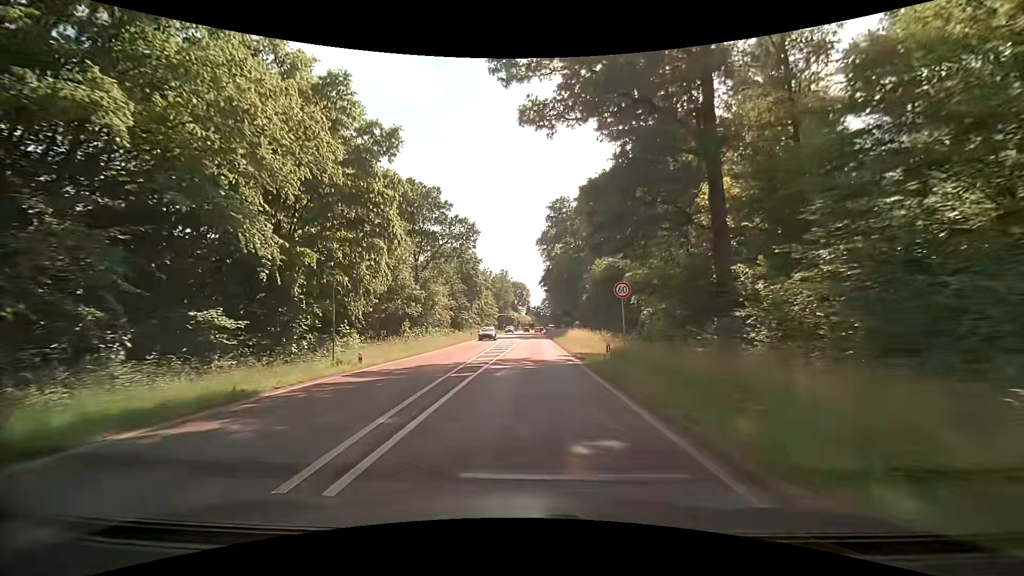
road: secondary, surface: asphalt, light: Day
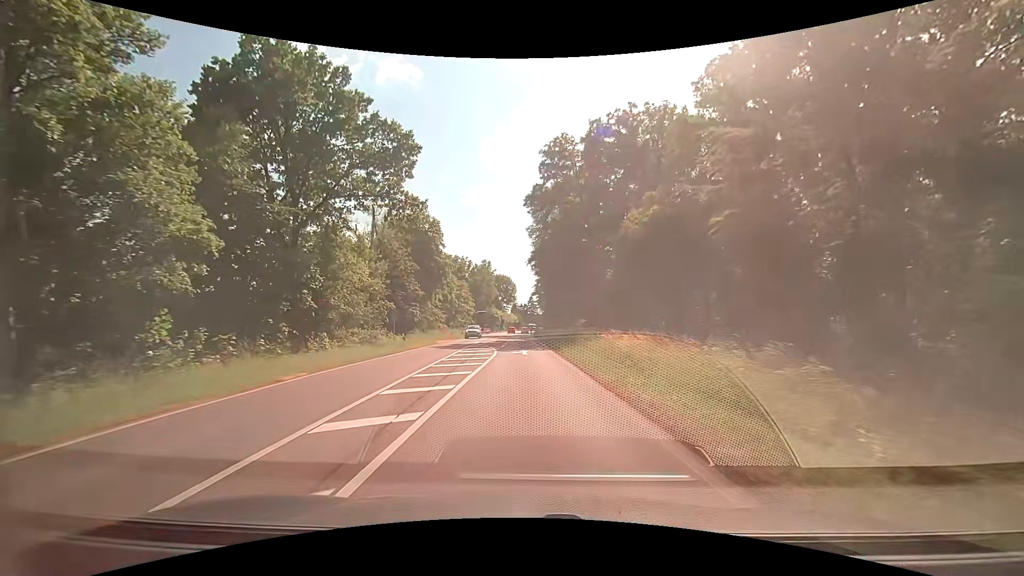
(+0.5, +28.6) m; +3°
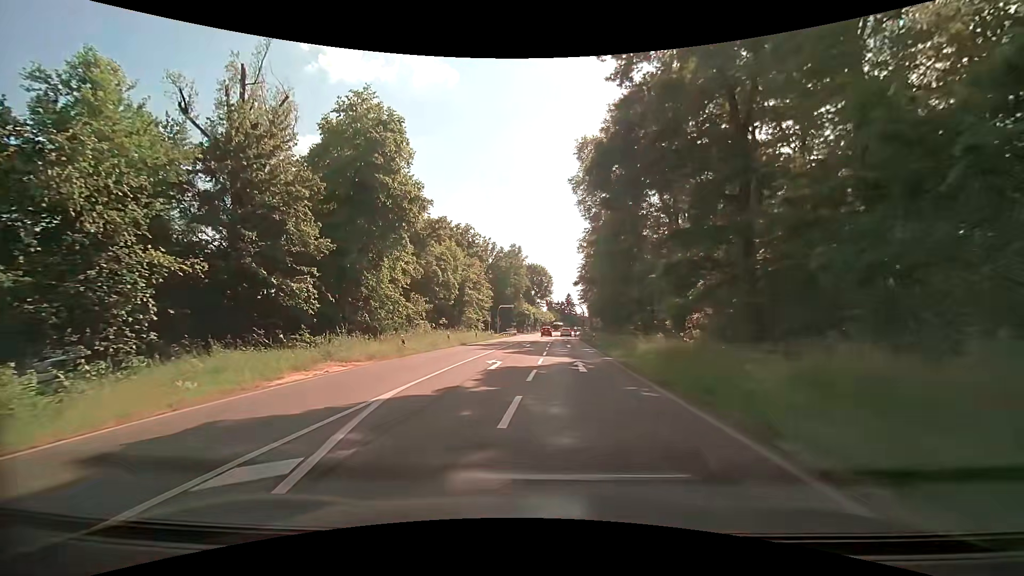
(-1.1, +34.3) m; -5°
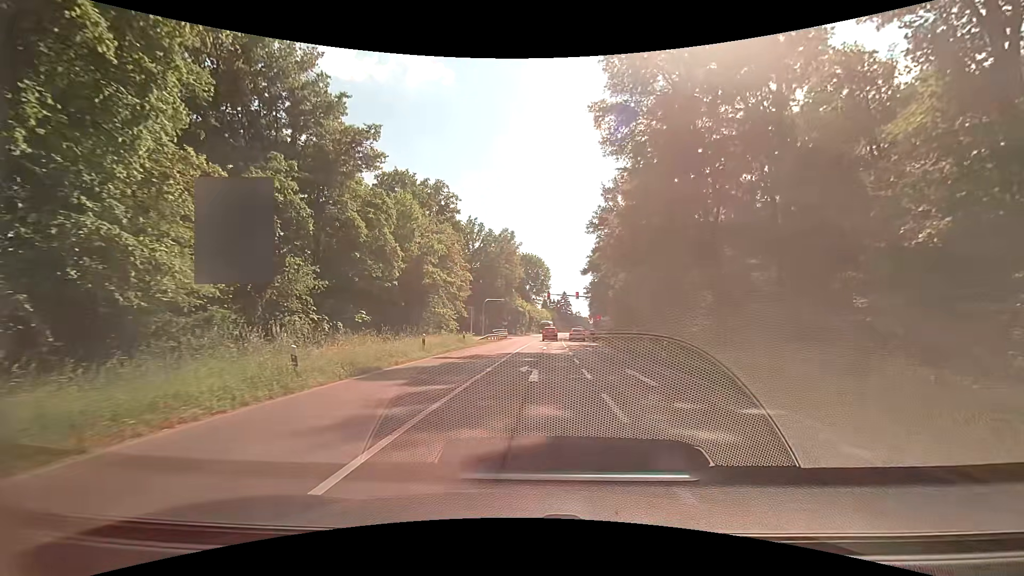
(-0.2, +23.1) m; 0°
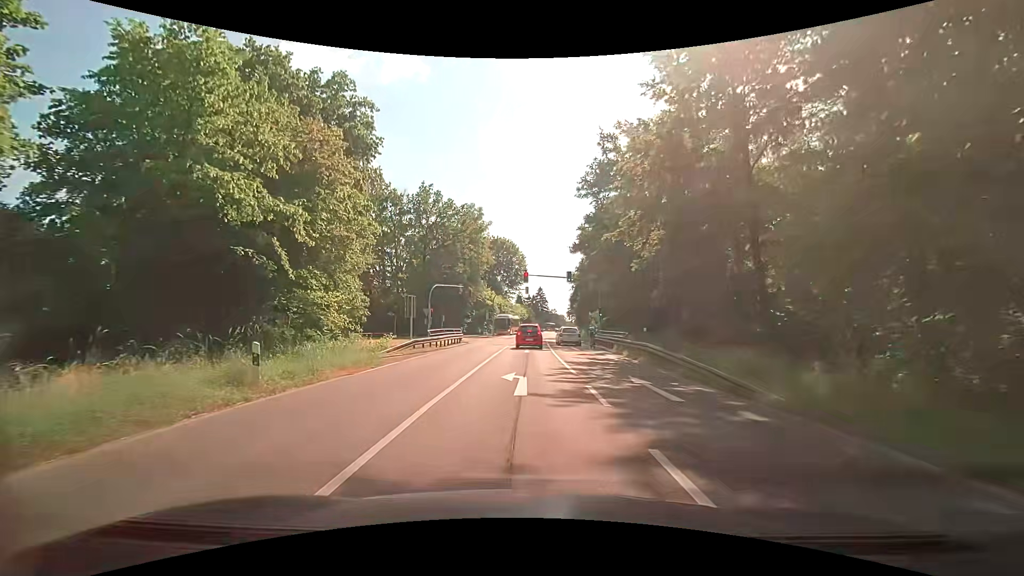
(+1.0, +22.5) m; +4°
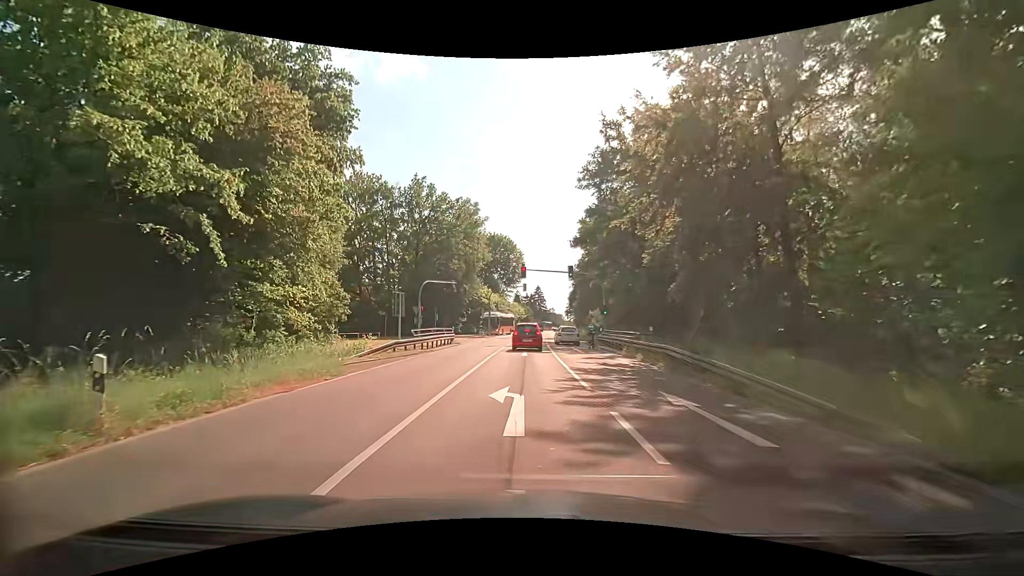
(0.0, +3.5) m; -1°
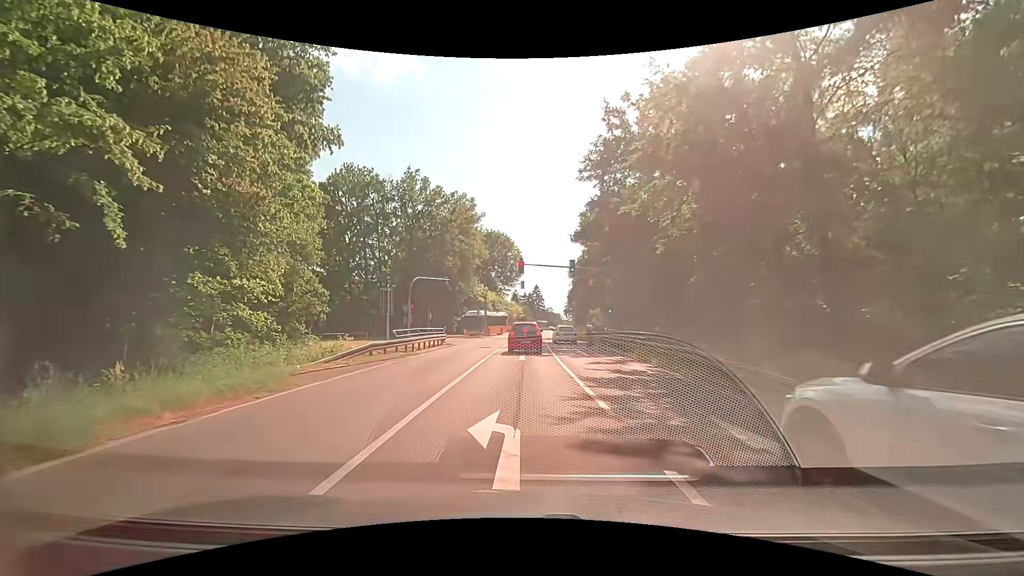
(+0.1, +3.1) m; 0°
